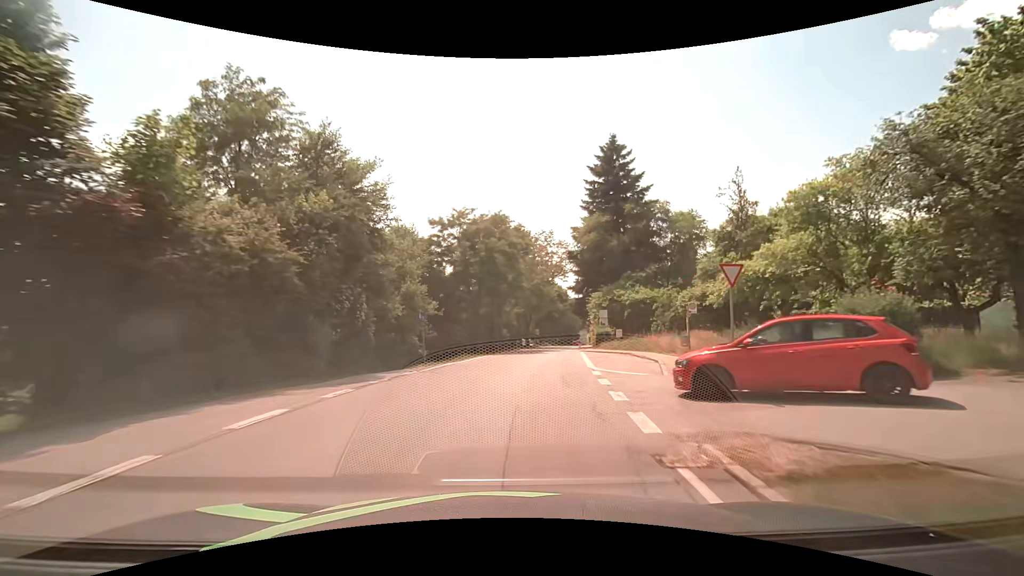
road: secondary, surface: asphalt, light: Day
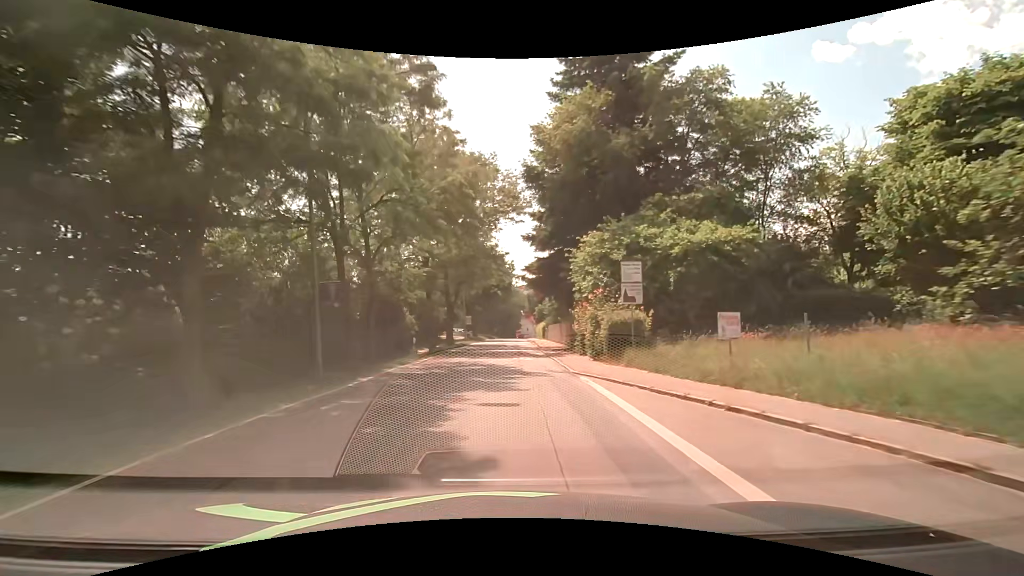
(+2.4, +30.7) m; +7°
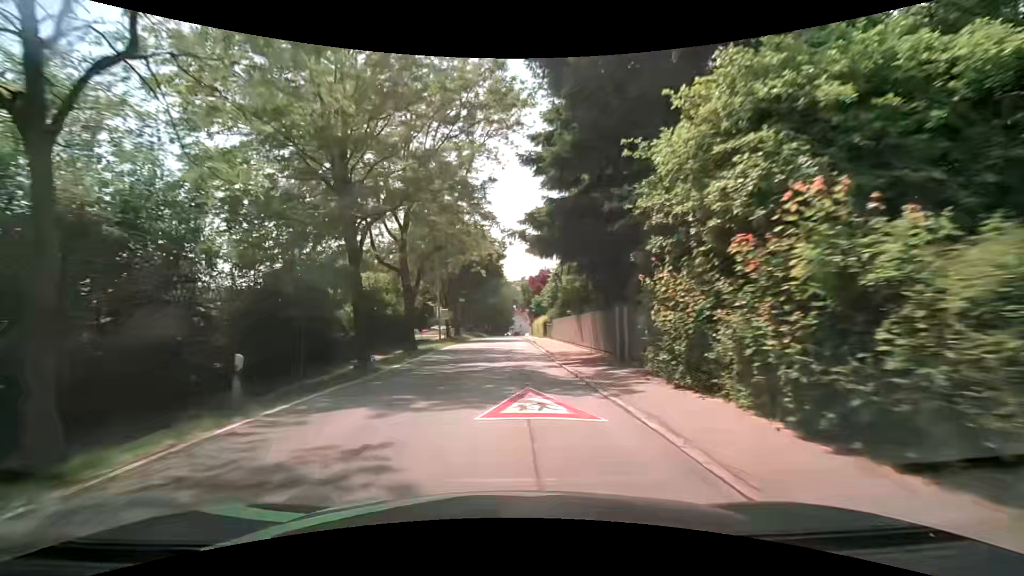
(+0.1, +15.5) m; +1°
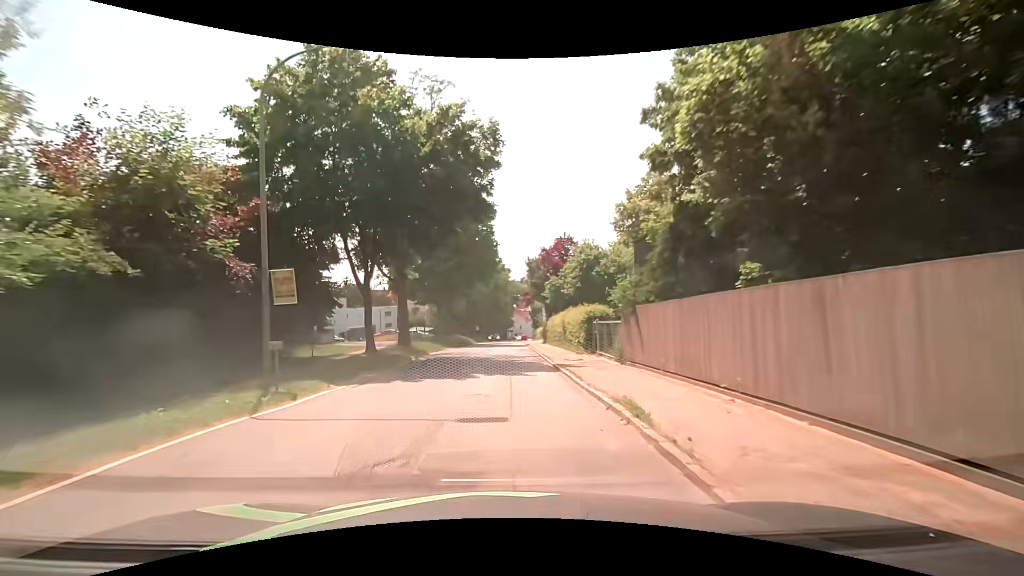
(-0.3, +30.5) m; -1°
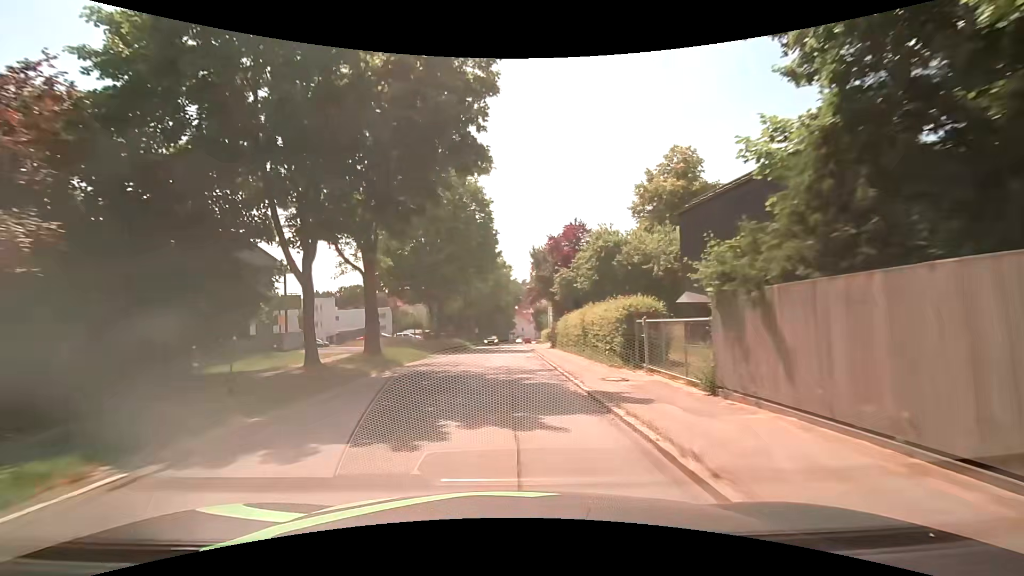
(0.0, +7.6) m; 0°
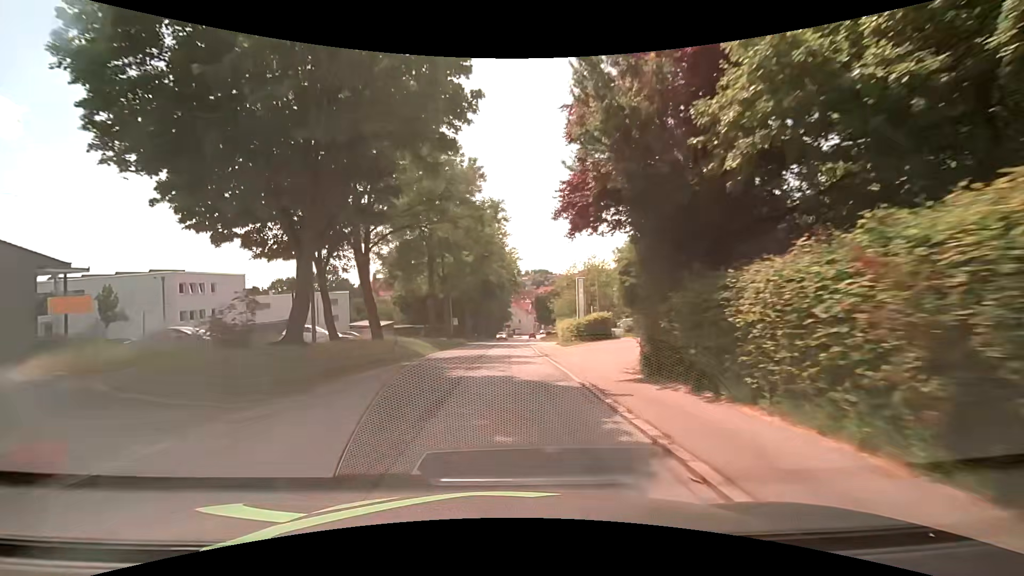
(+0.4, +30.5) m; +1°
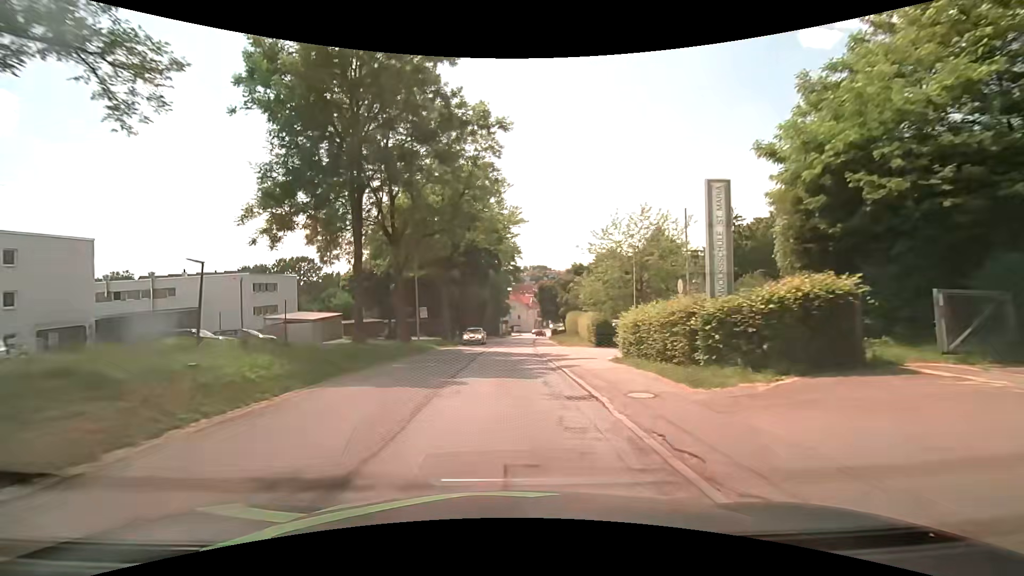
(+0.1, +23.0) m; 0°
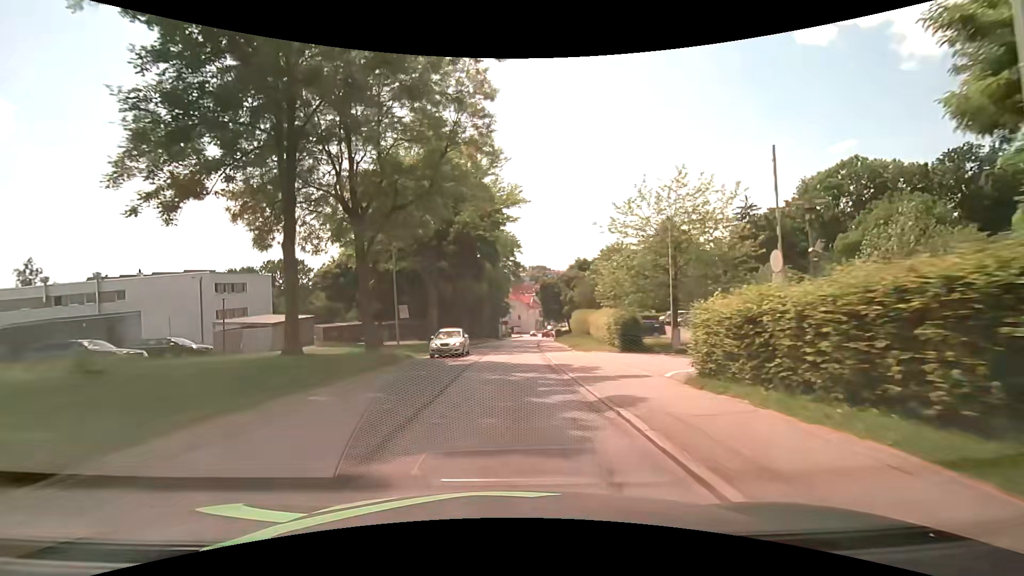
(+0.1, +7.7) m; 0°
(0, +10) (0, +20) (0, +30) (+1, +40) (+1, +50) (+2, +60) (+3, +70) (+4, +80) (+5, +90) (+6, +100) m
